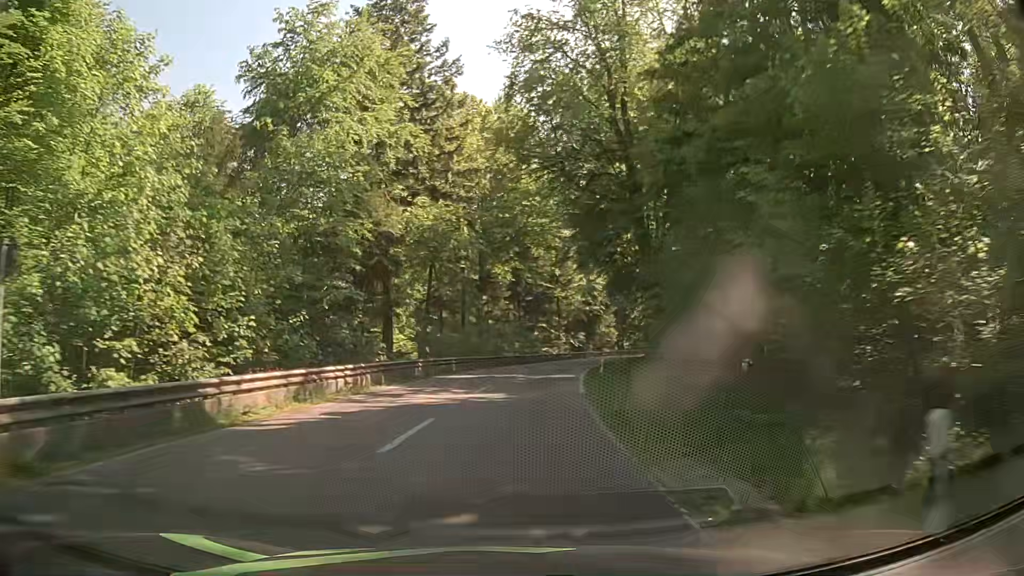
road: secondary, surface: asphalt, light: Day
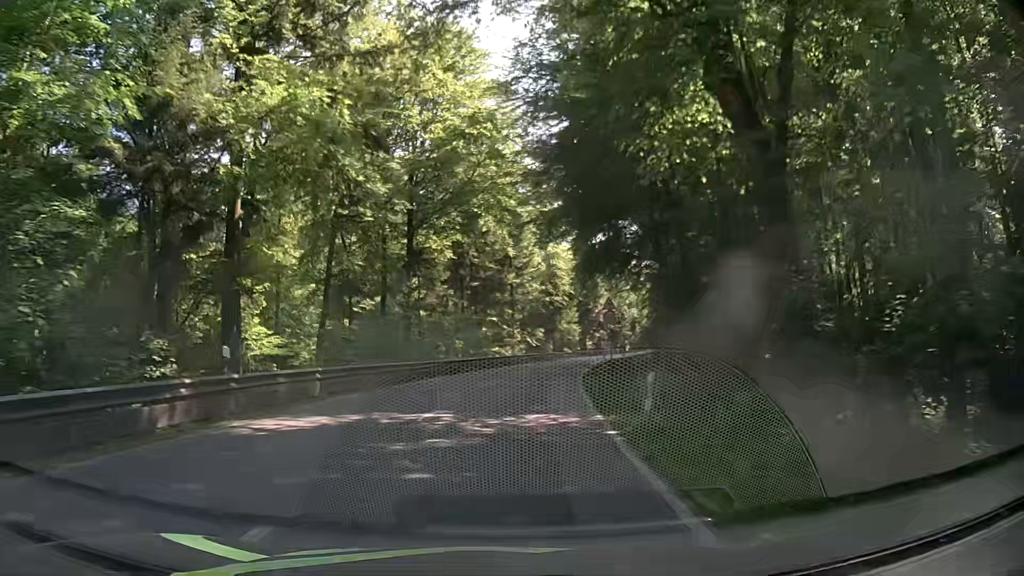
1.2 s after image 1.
(+0.5, +19.0) m; +3°
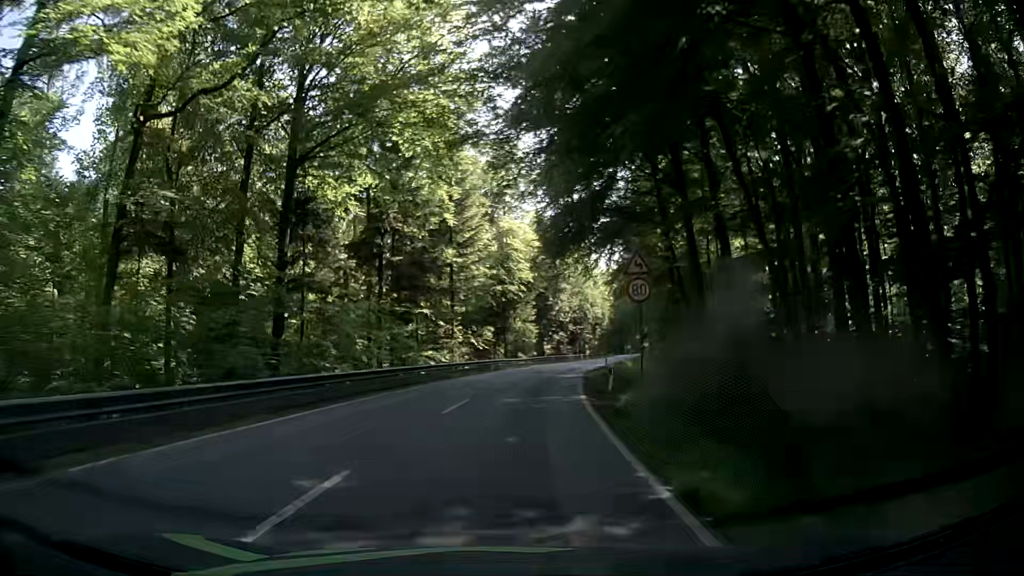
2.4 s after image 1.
(+0.8, +19.7) m; +5°
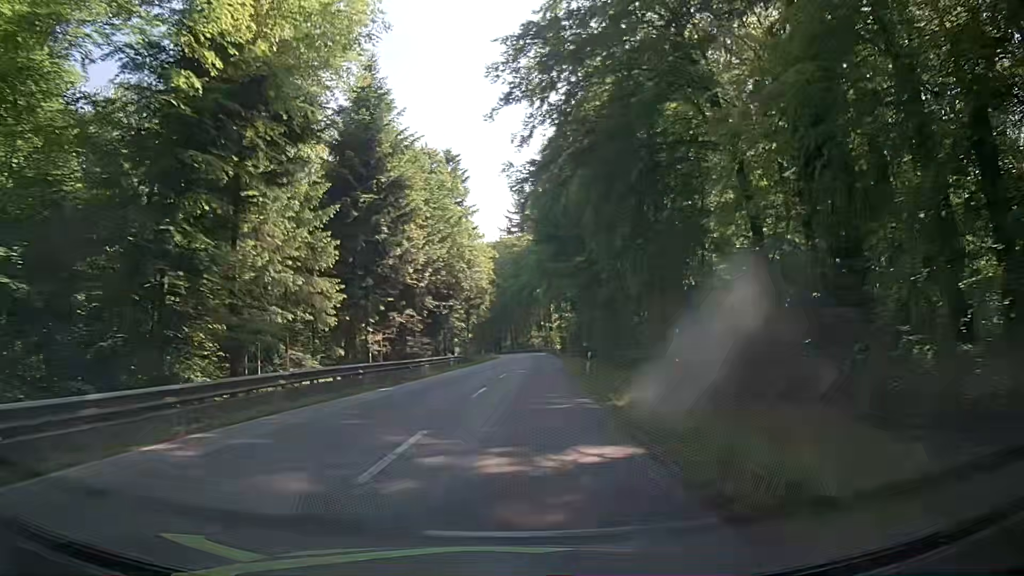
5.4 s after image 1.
(+4.7, +52.0) m; +11°
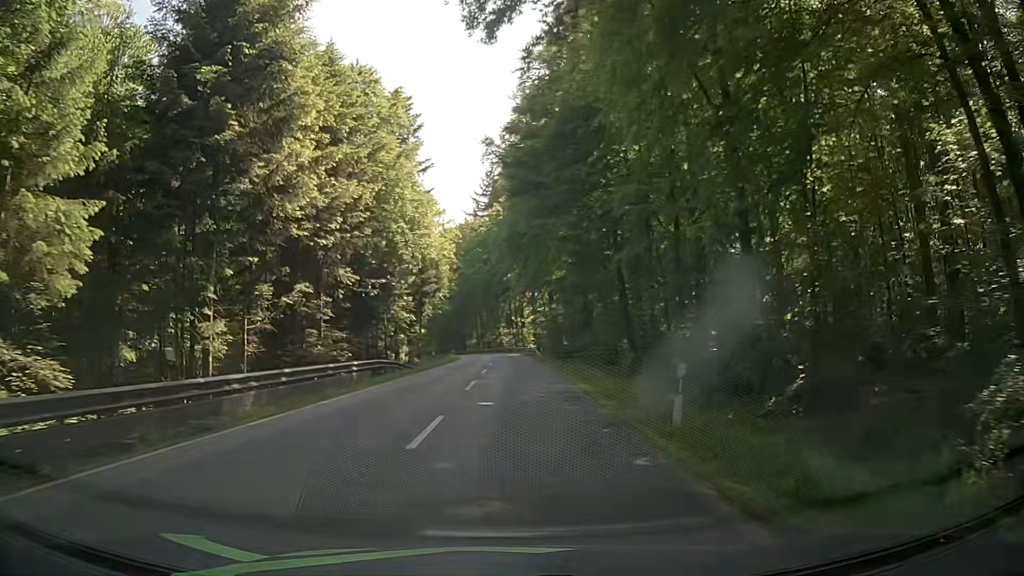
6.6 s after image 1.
(+0.8, +19.9) m; +4°
